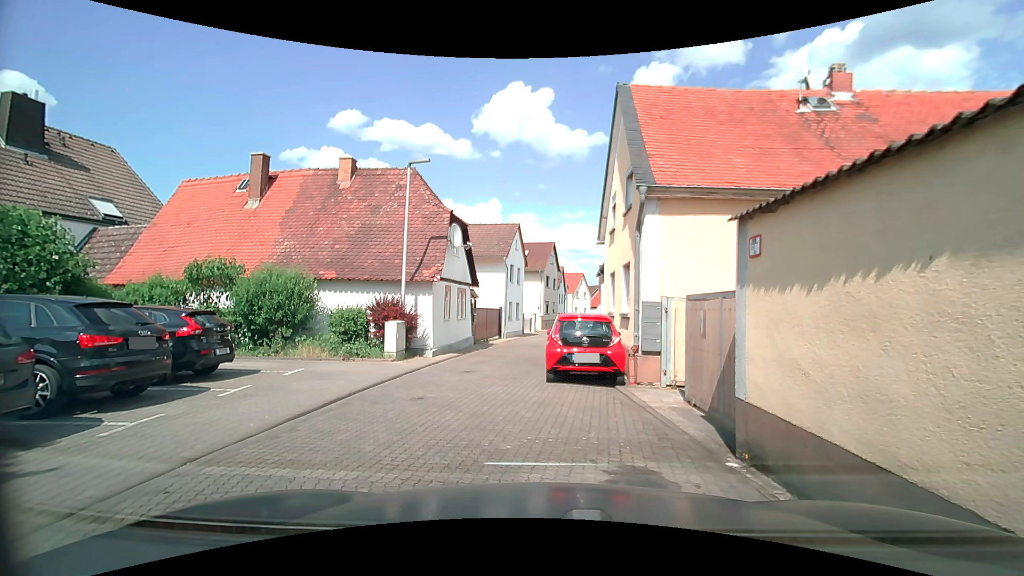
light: Day
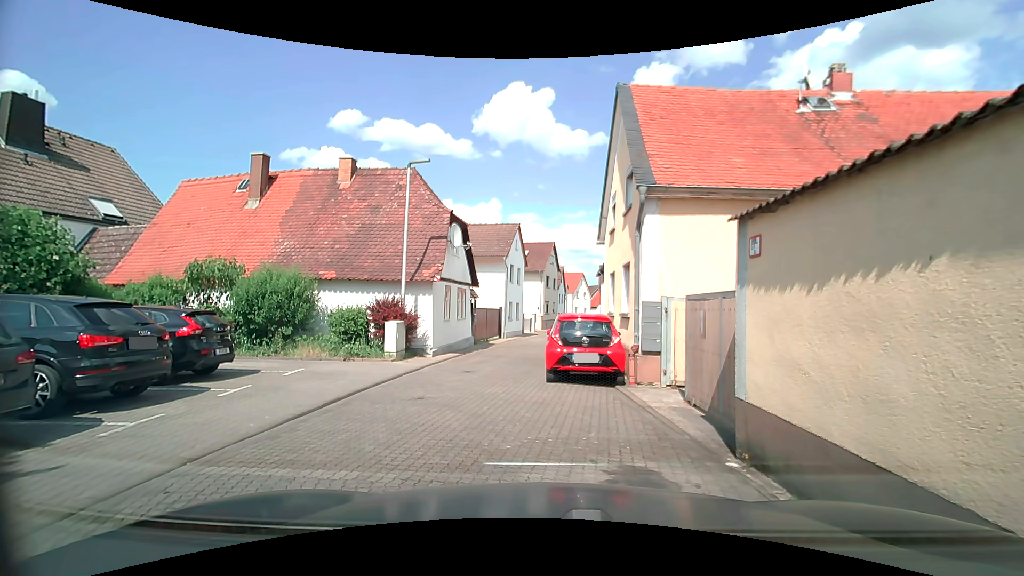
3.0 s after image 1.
(0.0, 0.0) m; 0°
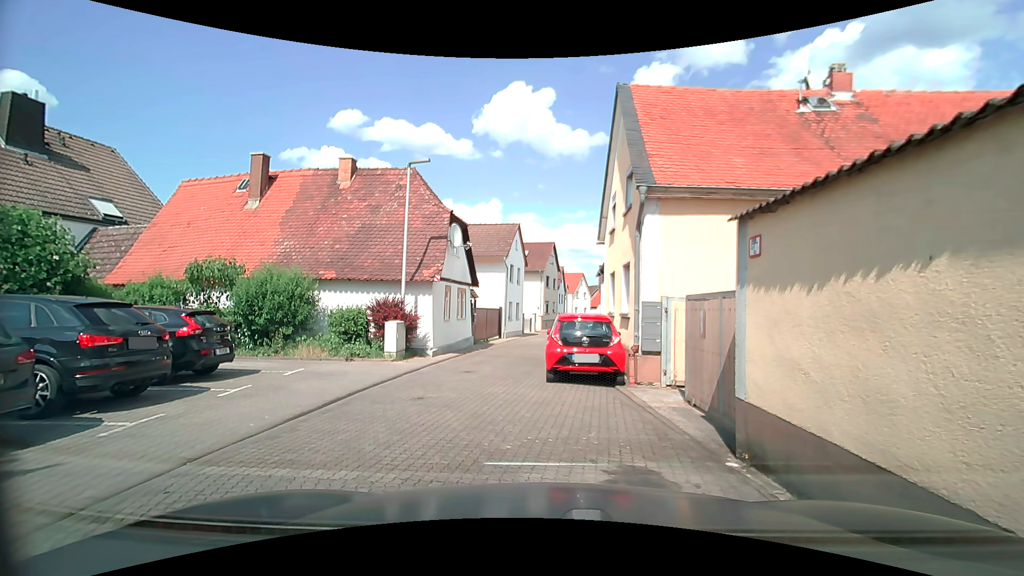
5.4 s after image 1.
(0.0, 0.0) m; 0°
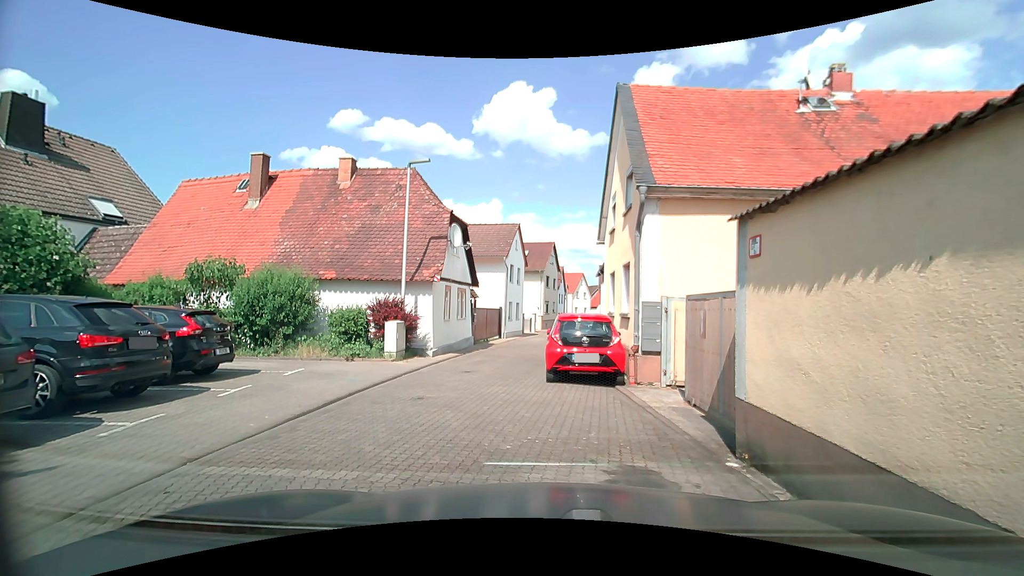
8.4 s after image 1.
(0.0, 0.0) m; 0°
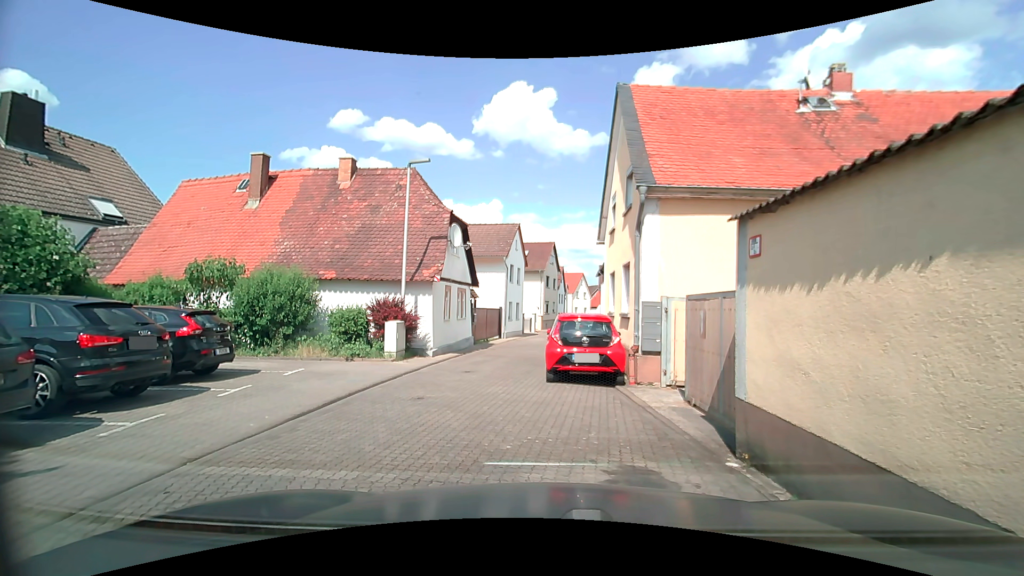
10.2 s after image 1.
(0.0, 0.0) m; 0°
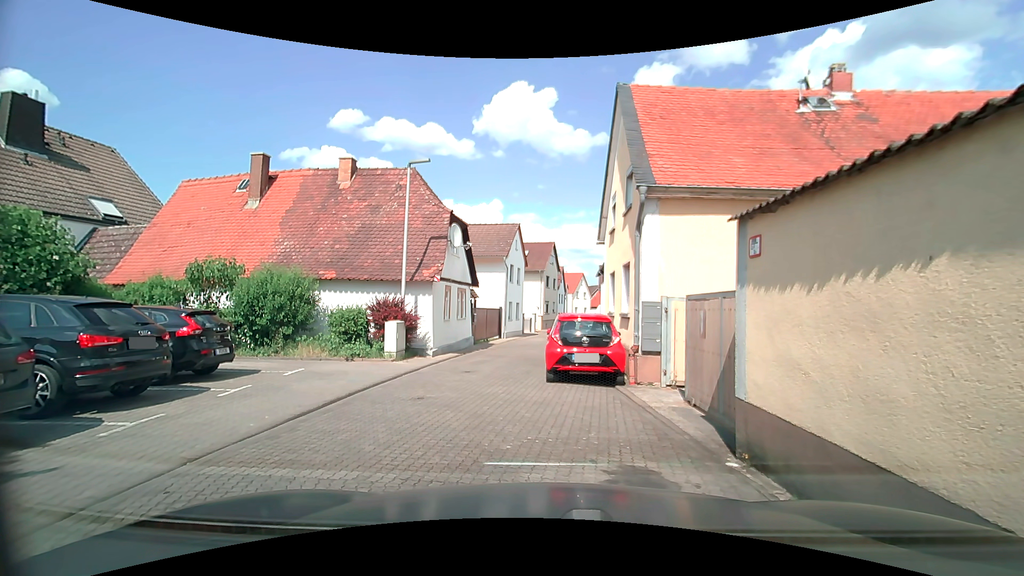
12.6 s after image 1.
(0.0, 0.0) m; 0°
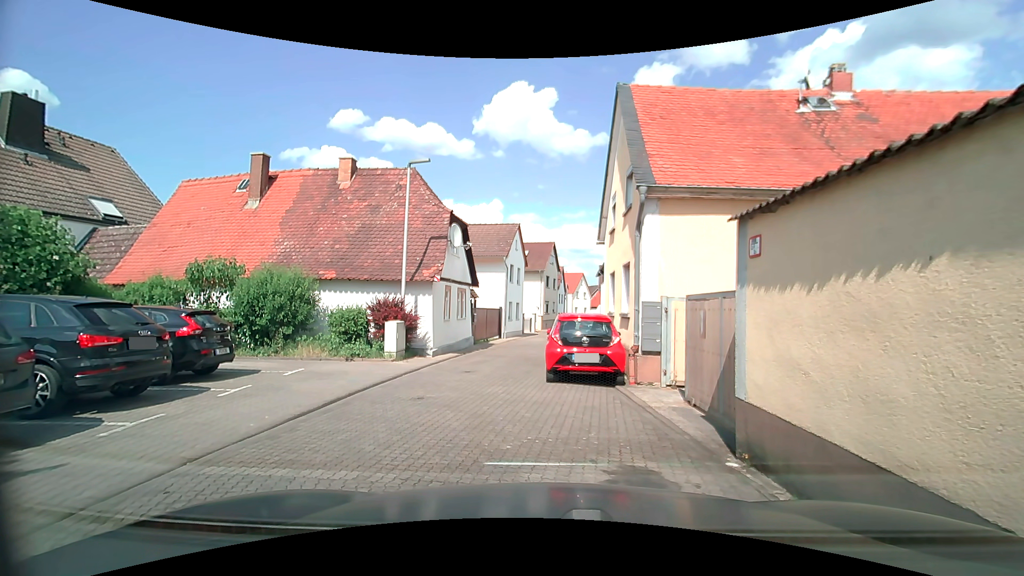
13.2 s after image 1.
(0.0, 0.0) m; 0°
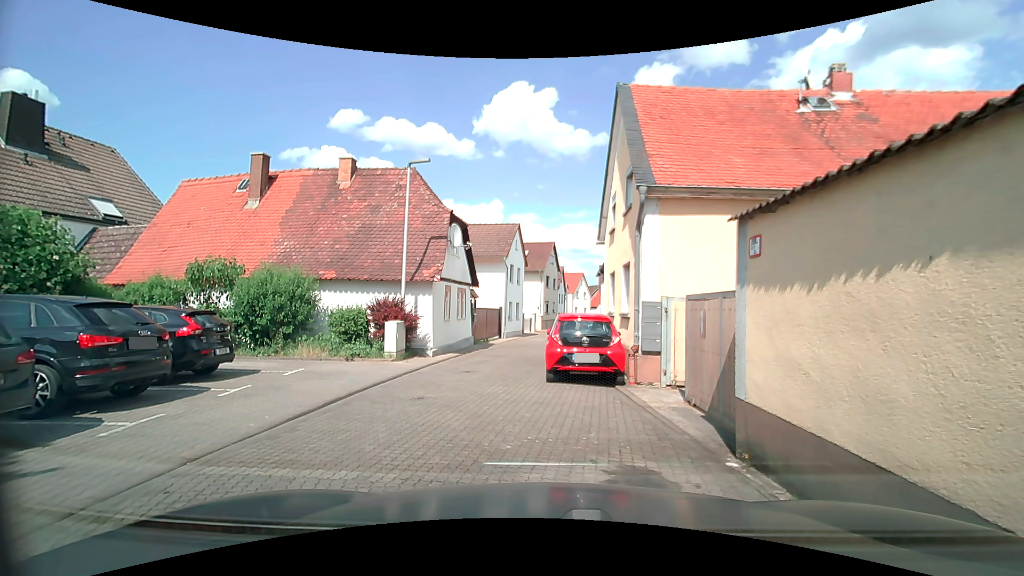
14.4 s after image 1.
(0.0, 0.0) m; 0°
